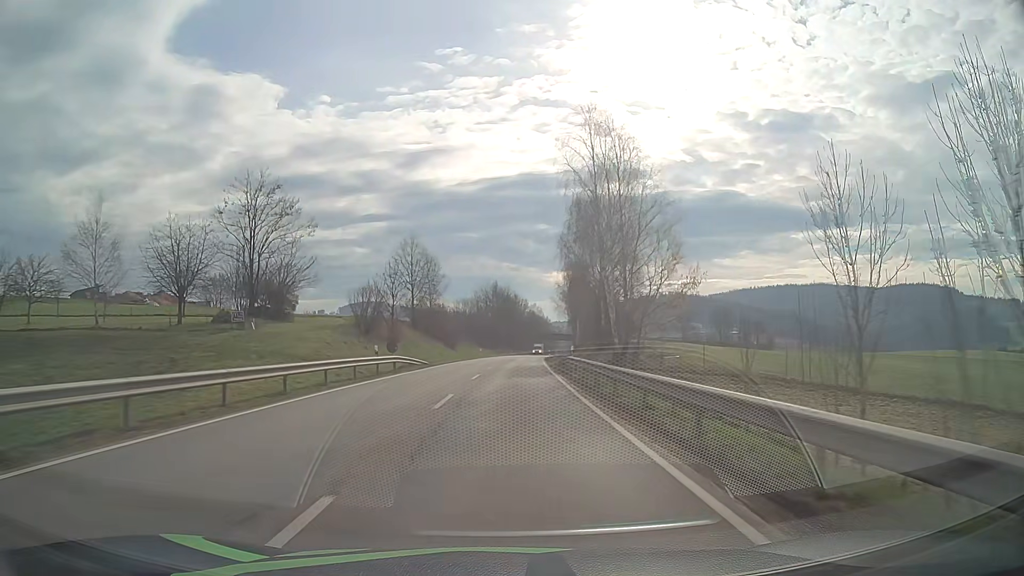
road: secondary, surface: asphalt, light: Day
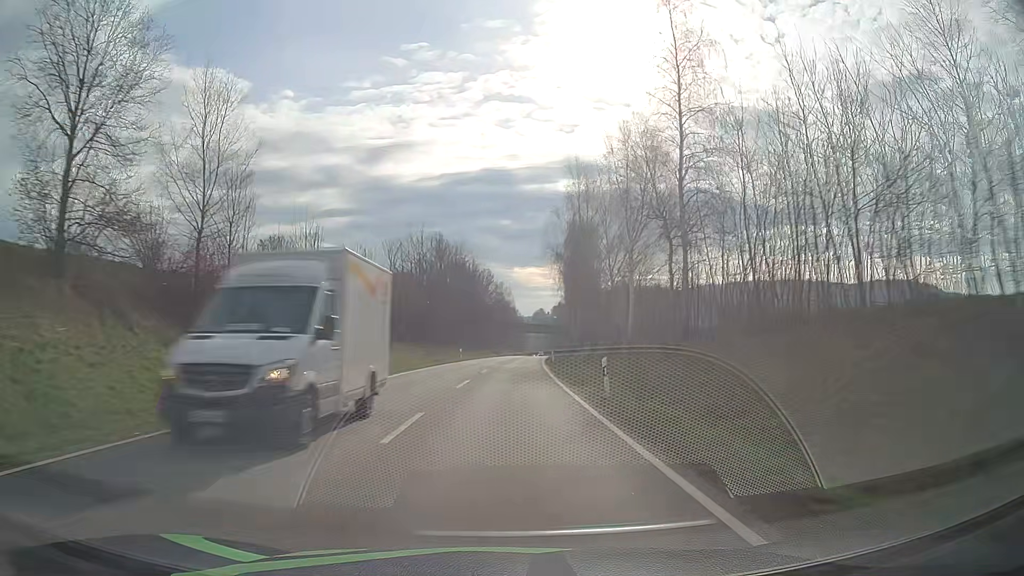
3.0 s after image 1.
(+1.8, +65.1) m; +3°
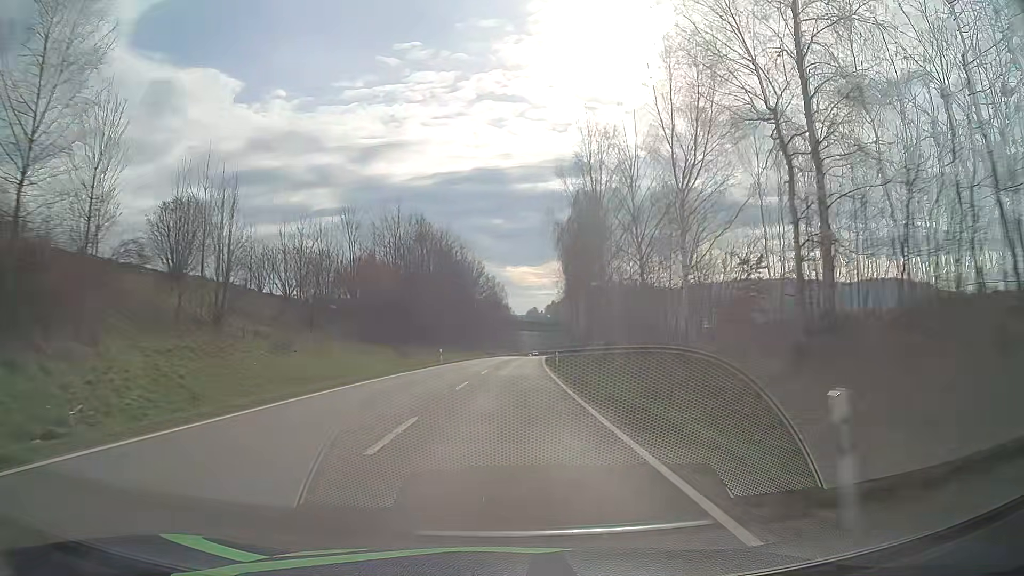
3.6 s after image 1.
(+0.2, +13.0) m; +1°
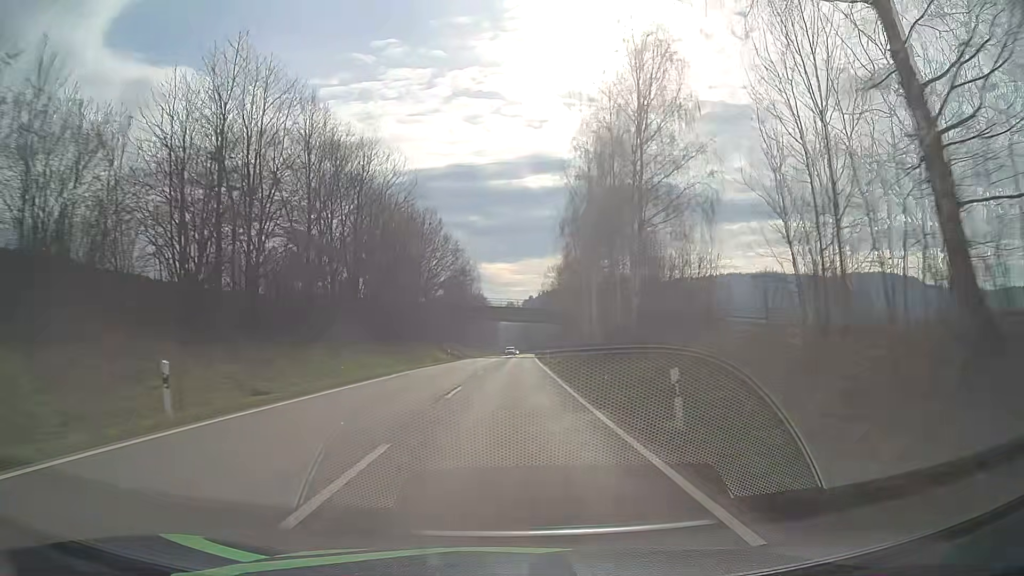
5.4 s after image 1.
(+0.7, +39.2) m; +2°
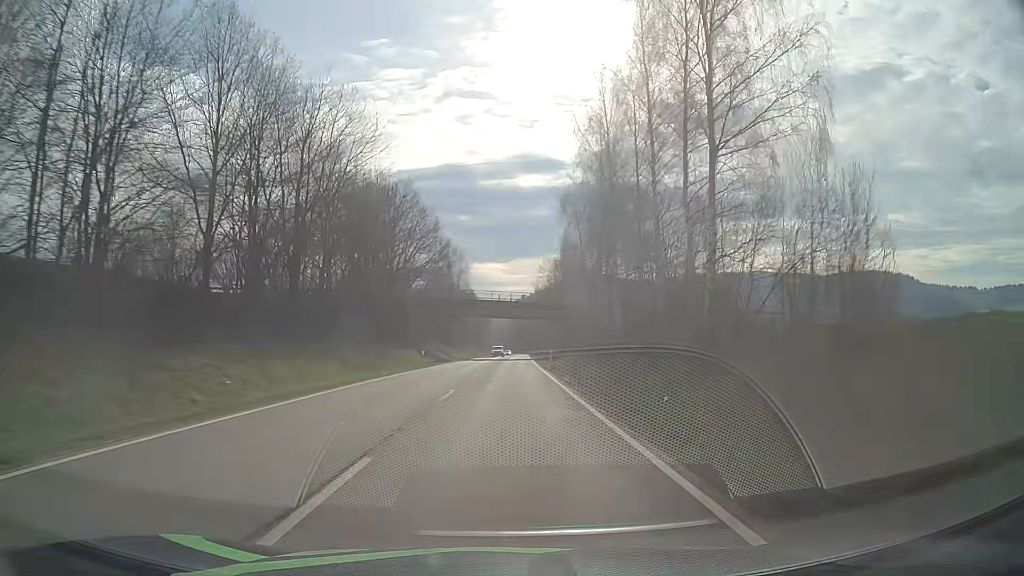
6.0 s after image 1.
(+0.1, +13.1) m; +1°
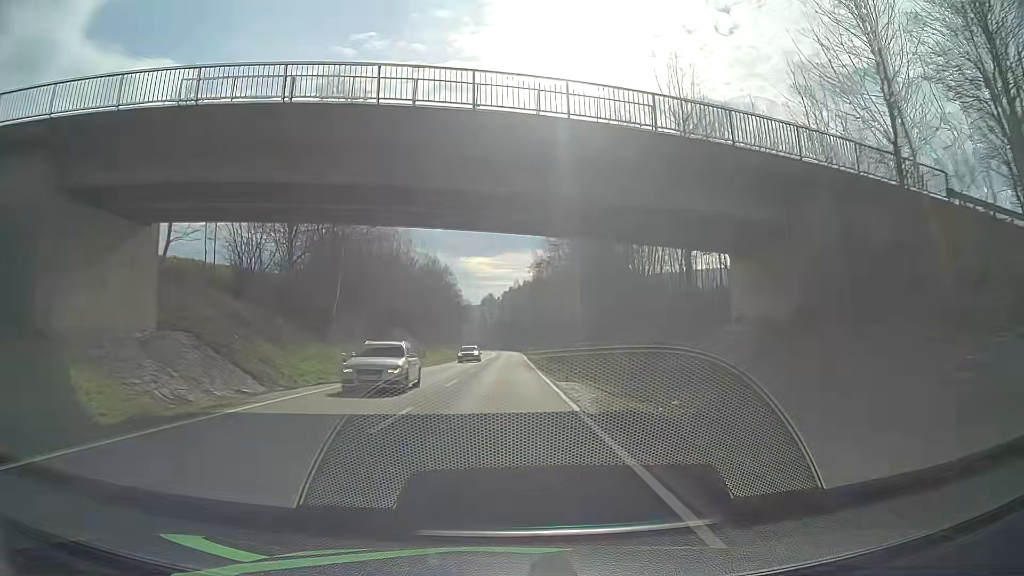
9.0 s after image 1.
(+1.3, +66.4) m; +1°
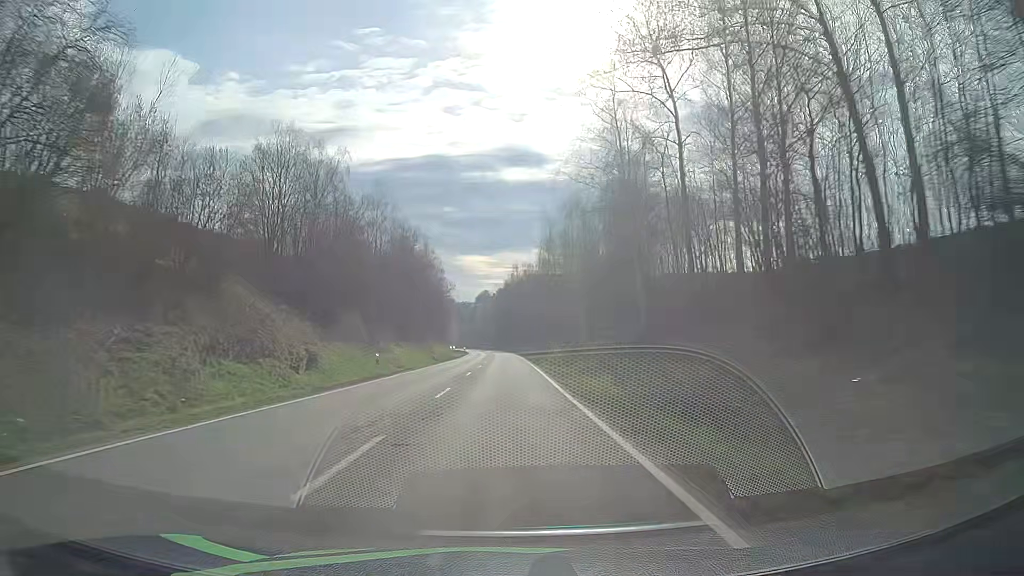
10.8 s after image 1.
(-0.1, +40.6) m; 0°
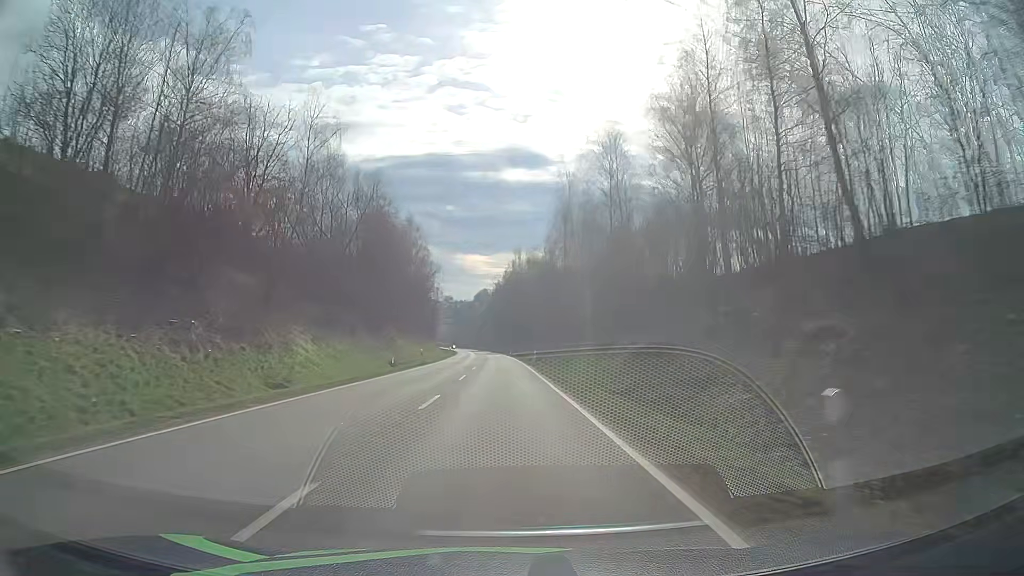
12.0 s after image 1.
(0.0, +27.4) m; 0°
(0, +10) (0, +20) (0, +30) (0, +40) (0, +50) (-1, +60) (-1, +70) (-1, +80) (-1, +90) (-2, +100) m
